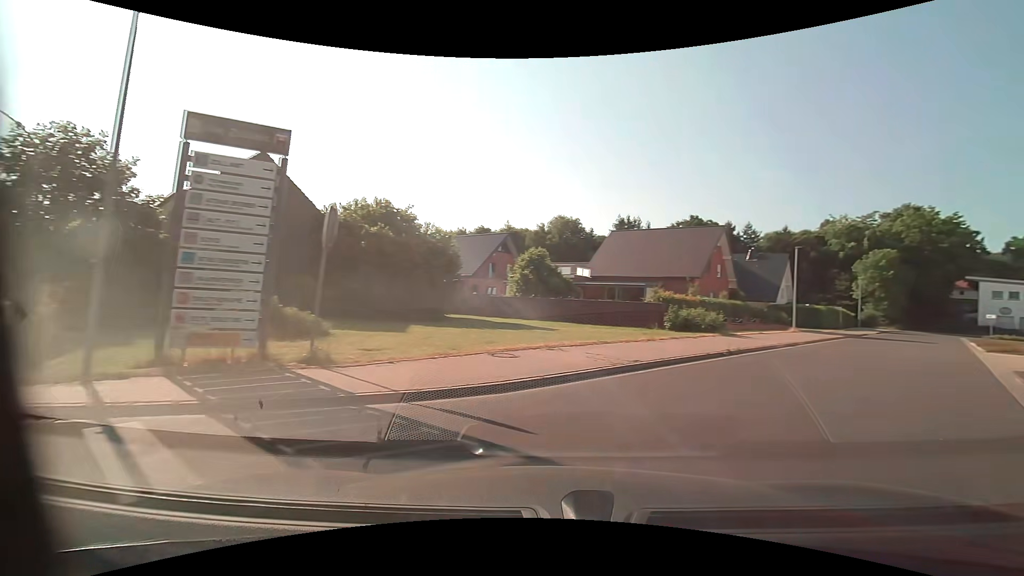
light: Day
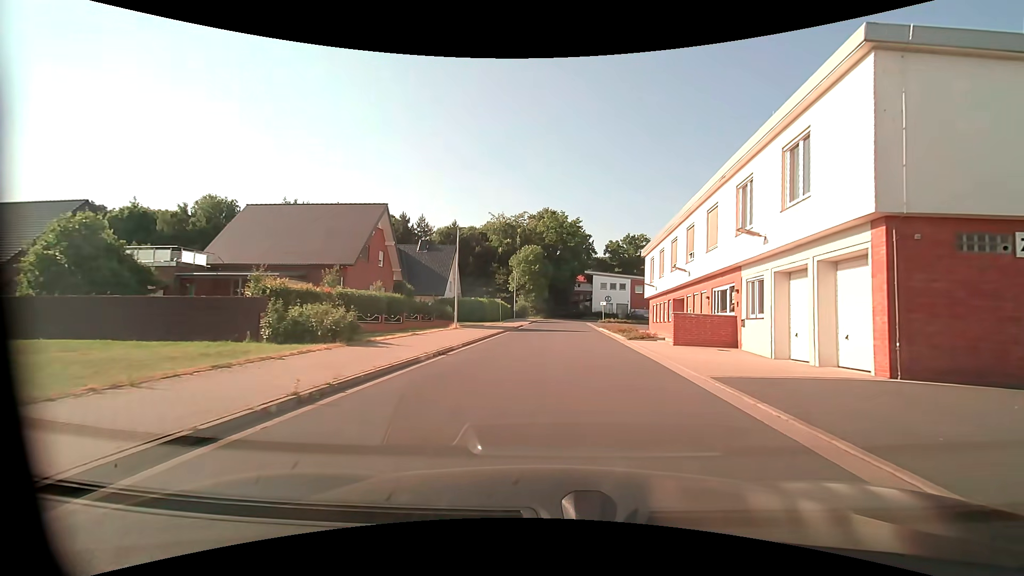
(+3.7, +10.0) m; +33°
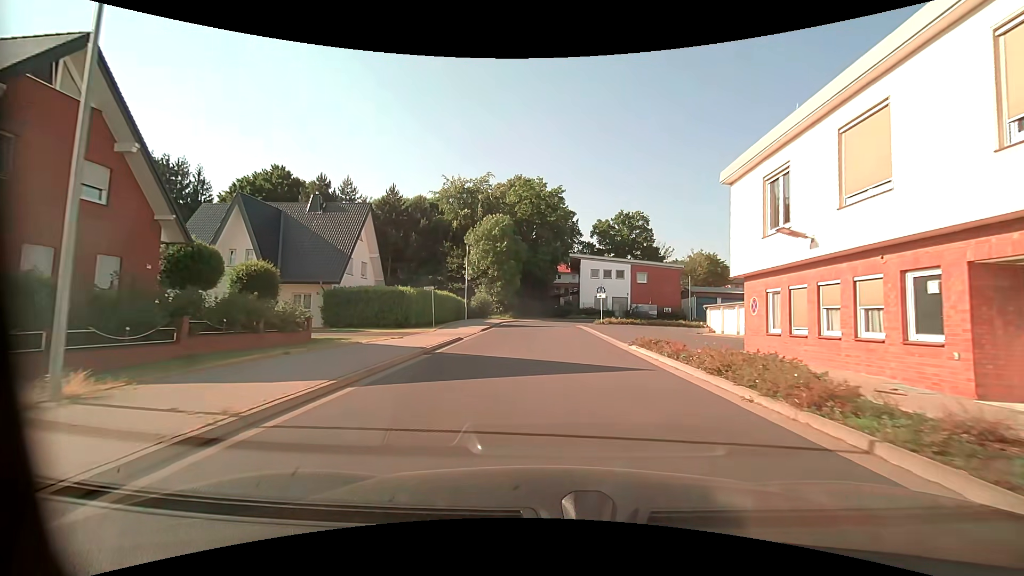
(+0.5, +23.6) m; +2°
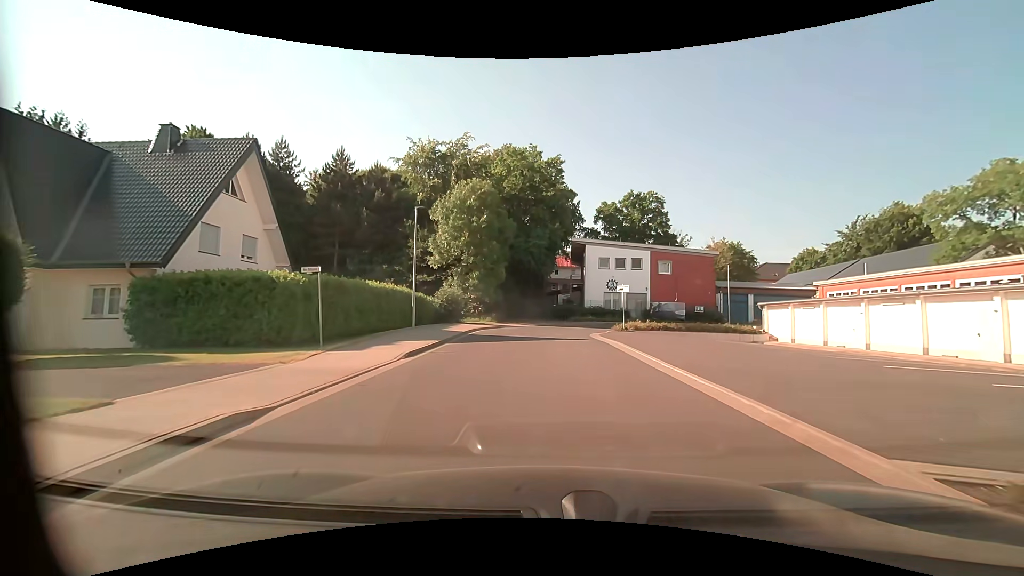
(+0.1, +15.1) m; +1°
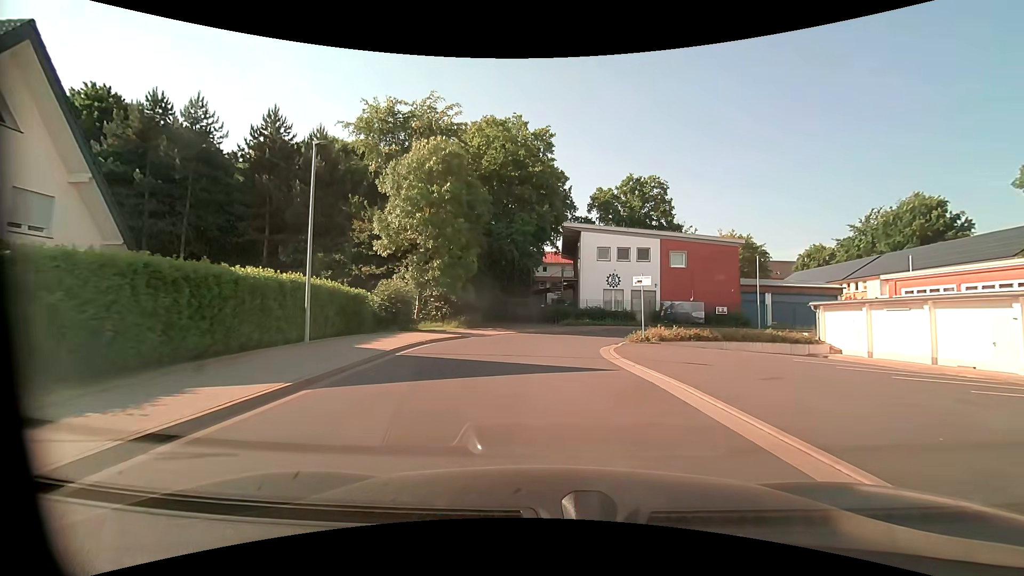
(+0.1, +10.0) m; +2°
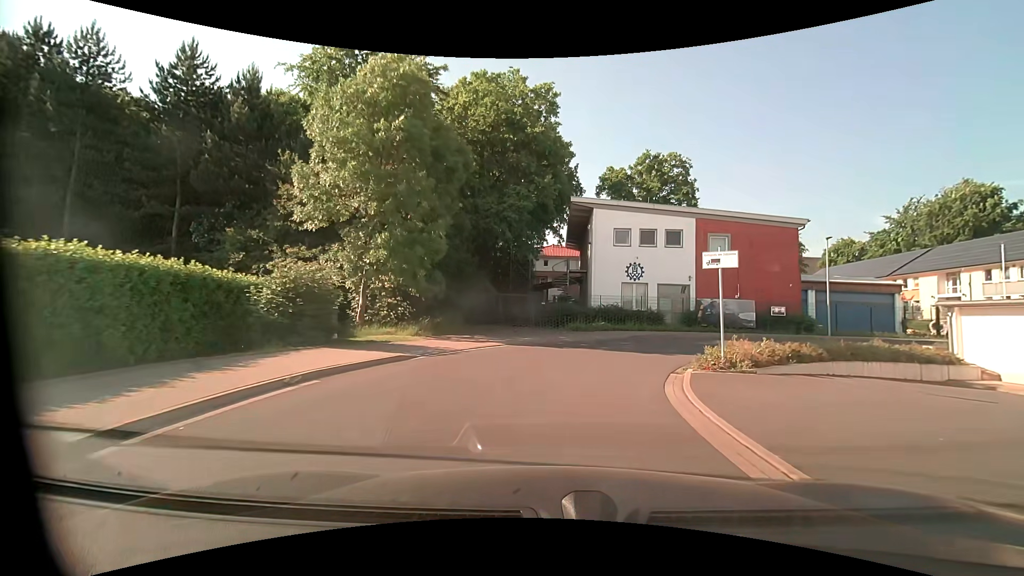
(-0.1, +9.5) m; 0°
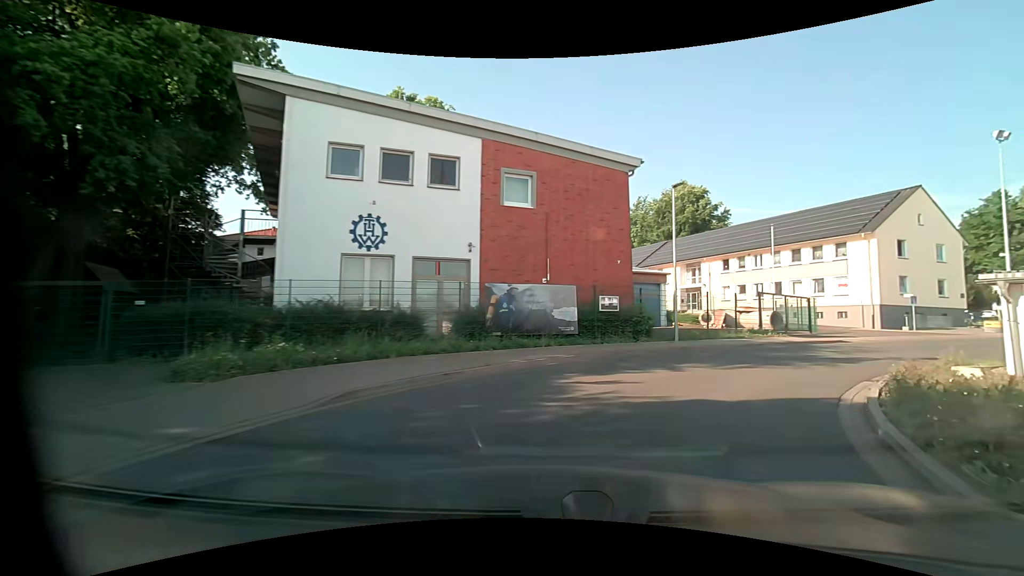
(+2.5, +16.9) m; +28°
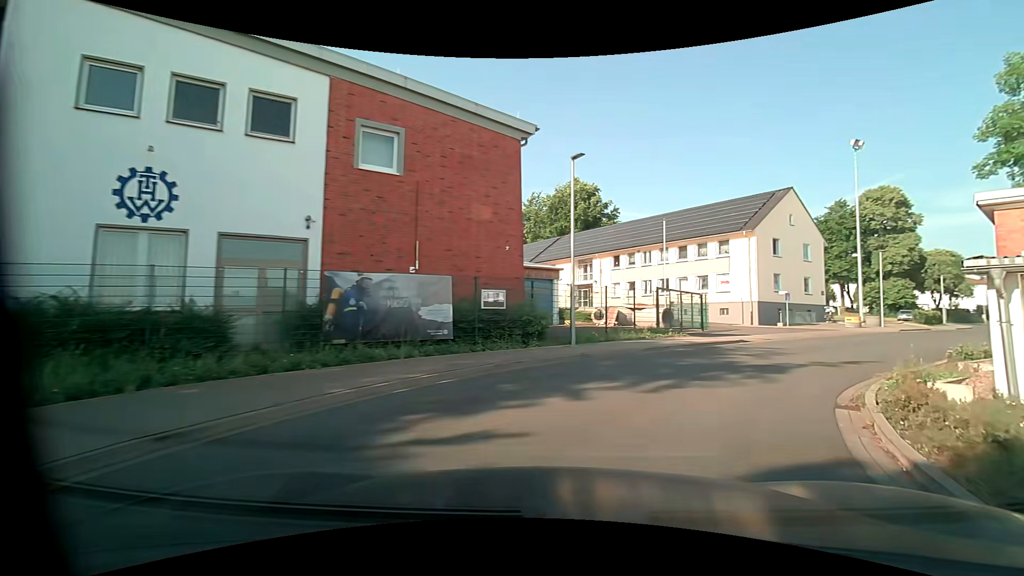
(+0.4, +4.1) m; +12°
